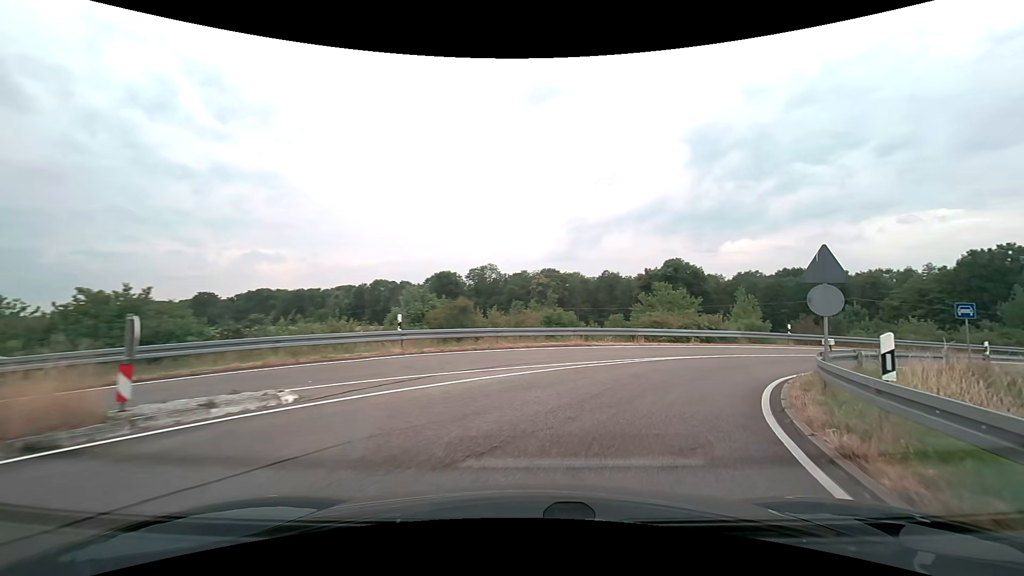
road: trunk_link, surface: asphalt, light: Day
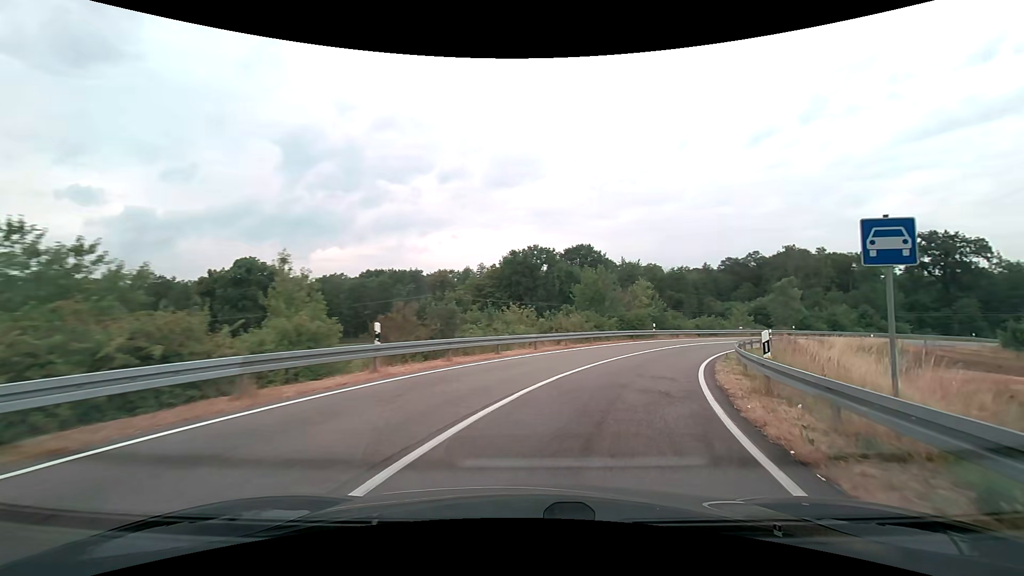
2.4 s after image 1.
(+8.4, +19.7) m; +42°
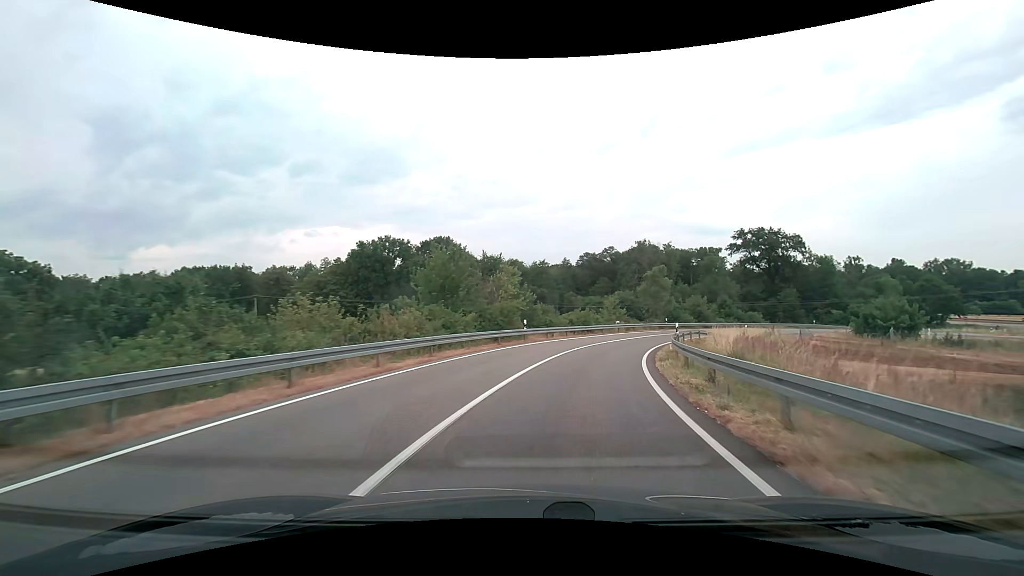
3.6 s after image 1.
(+2.4, +12.6) m; +17°
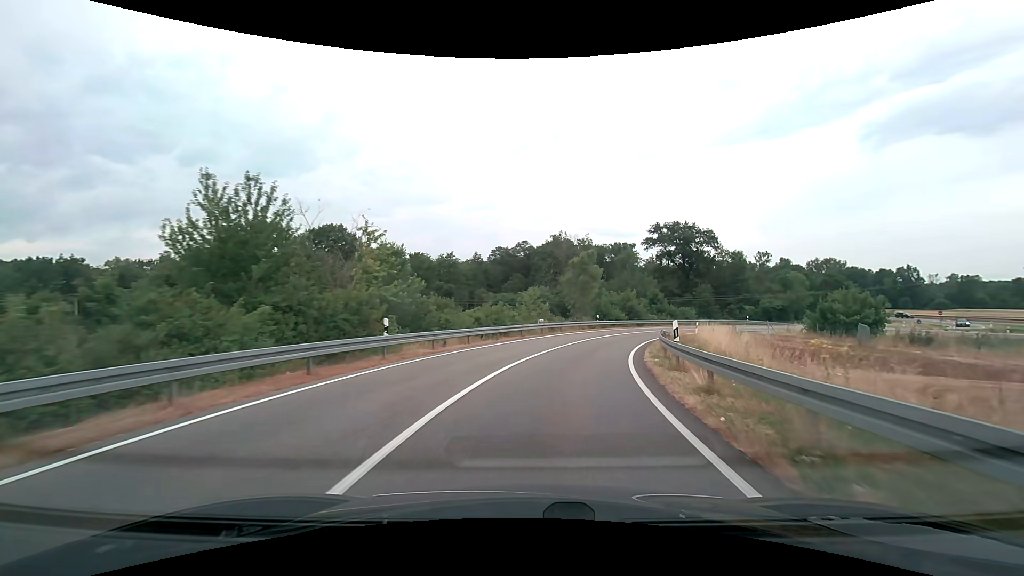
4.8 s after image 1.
(+1.3, +13.8) m; +10°
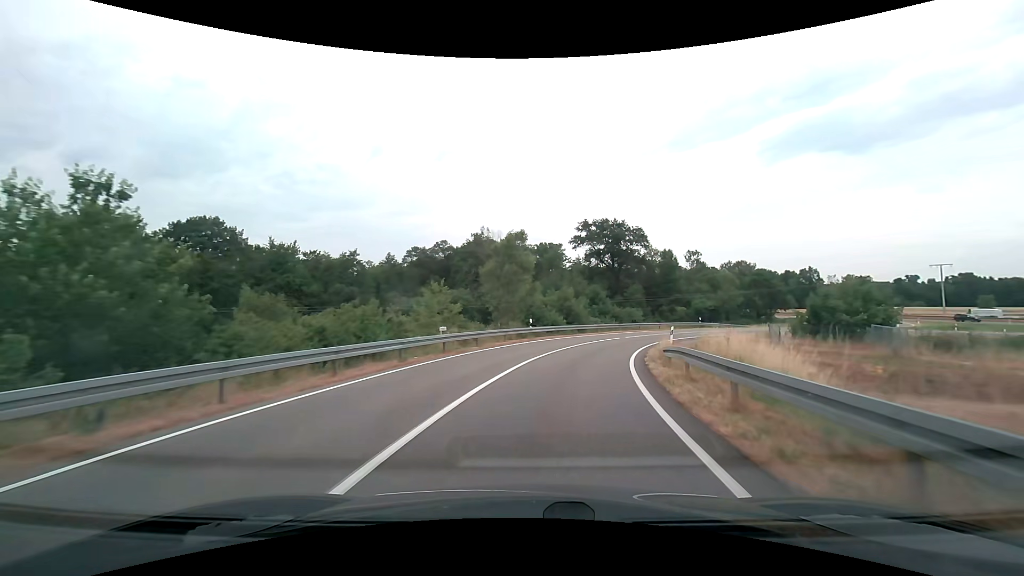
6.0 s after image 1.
(+1.0, +14.0) m; +8°
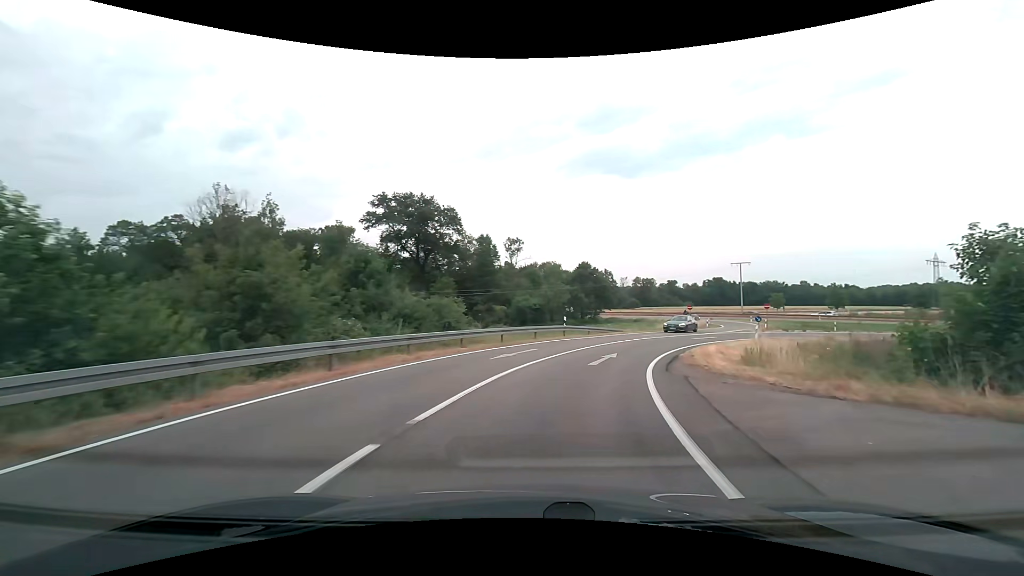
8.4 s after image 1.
(+5.3, +29.9) m; +21°
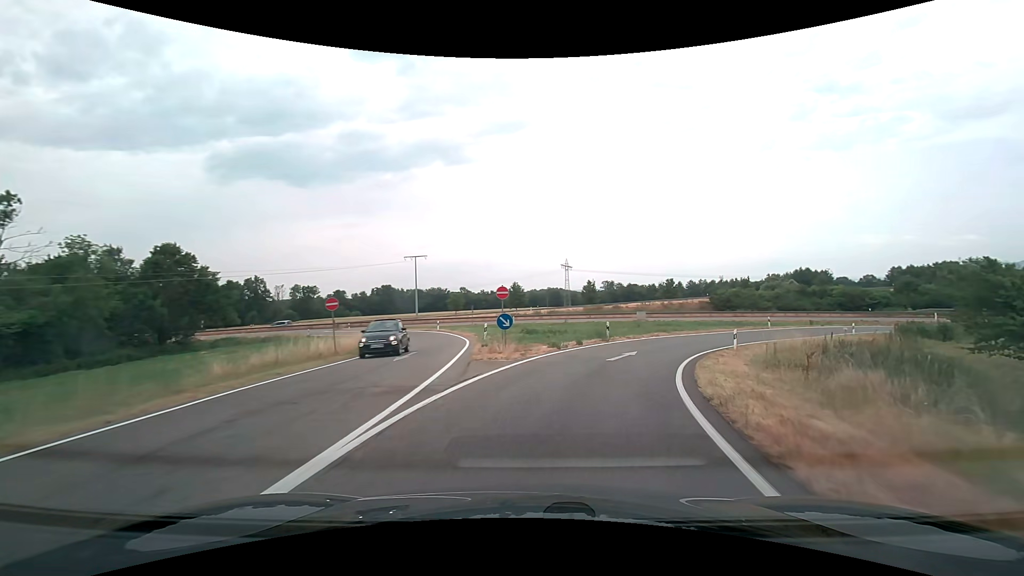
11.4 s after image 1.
(+11.6, +34.5) m; +37°
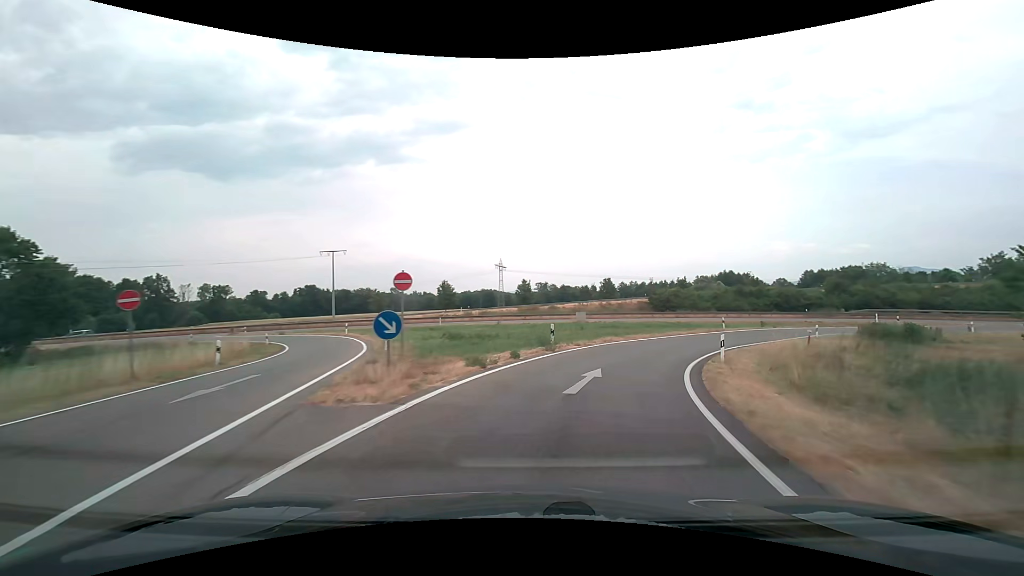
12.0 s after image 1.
(+0.5, +7.4) m; +8°
(+1, +10) (+4, +20) (+8, +29) (+14, +36) (+21, +43) (+30, +49) (+39, +52) (+49, +54) (+59, +55) (+69, +55) m
